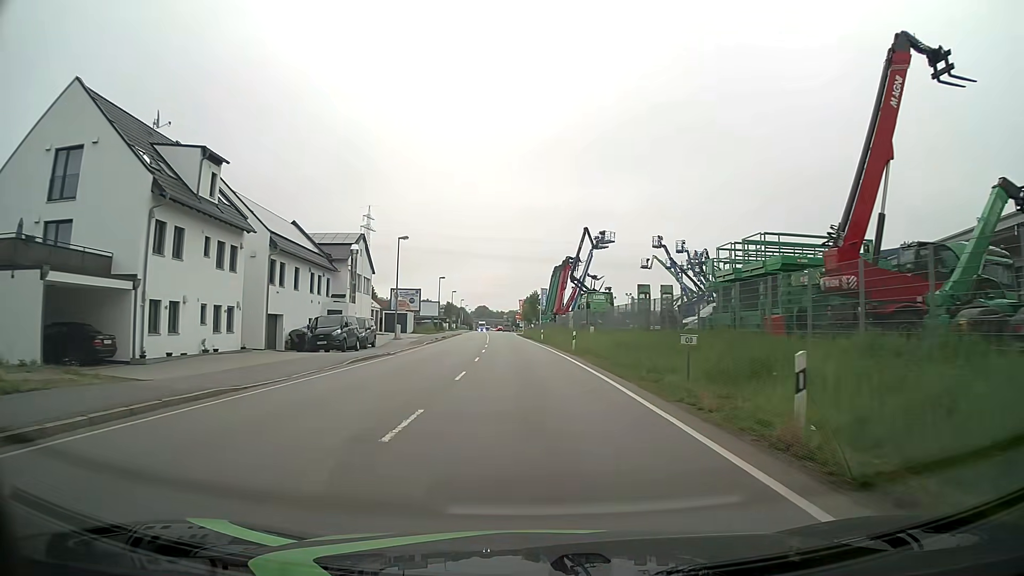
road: primary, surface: asphalt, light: Day
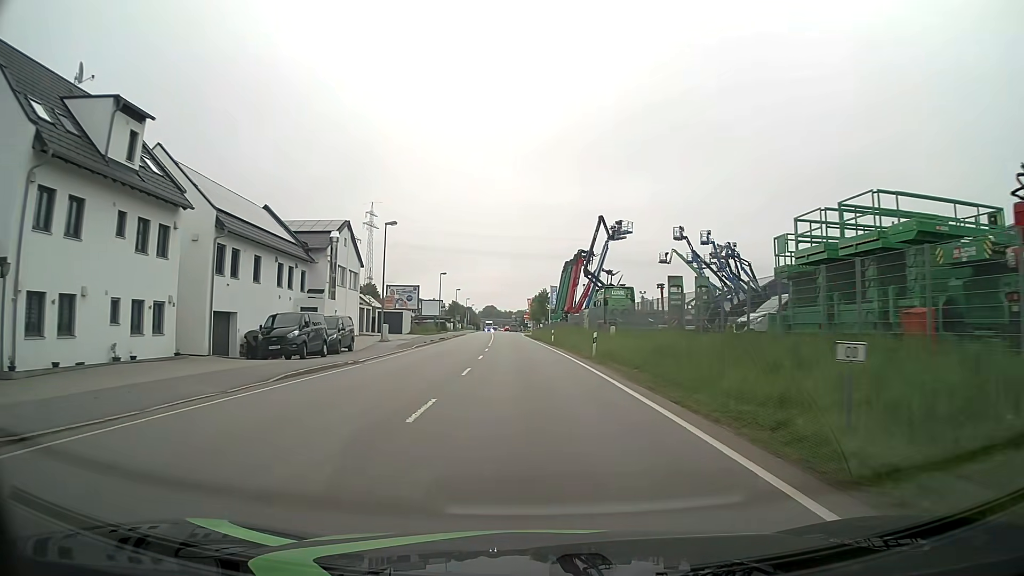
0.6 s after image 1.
(-0.1, +7.6) m; -1°
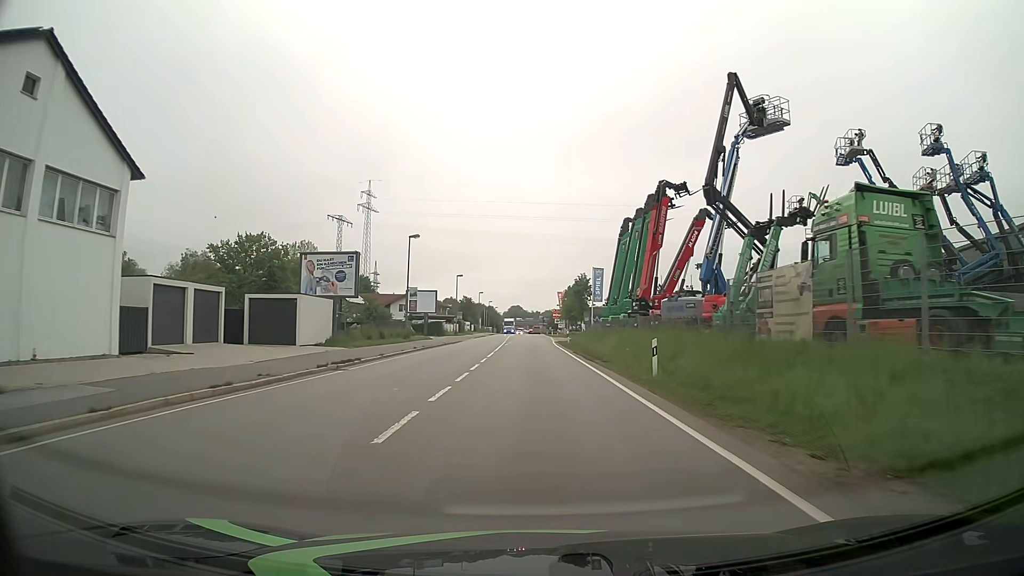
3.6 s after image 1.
(-0.7, +38.0) m; -2°
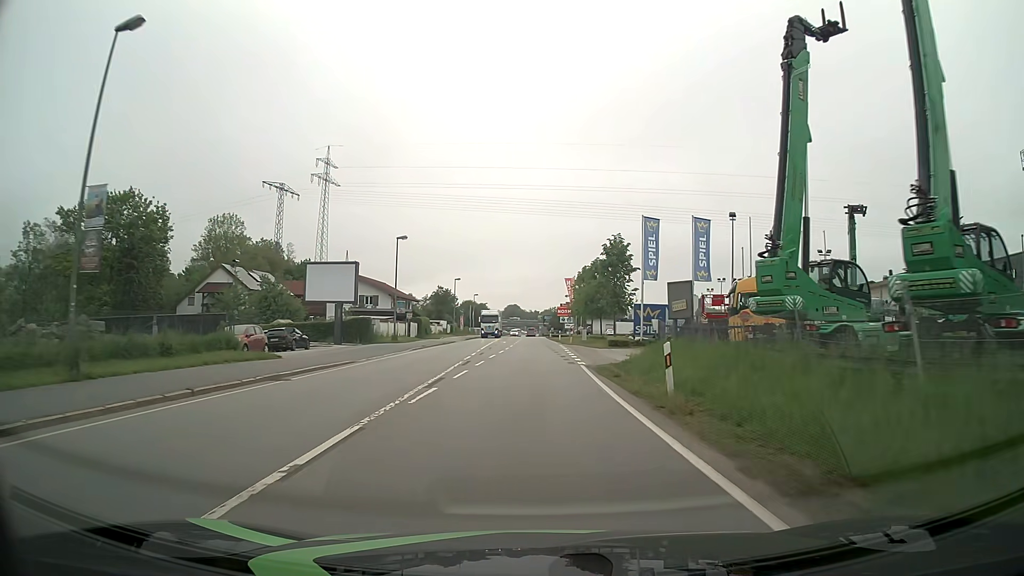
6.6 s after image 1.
(-0.1, +38.1) m; -1°
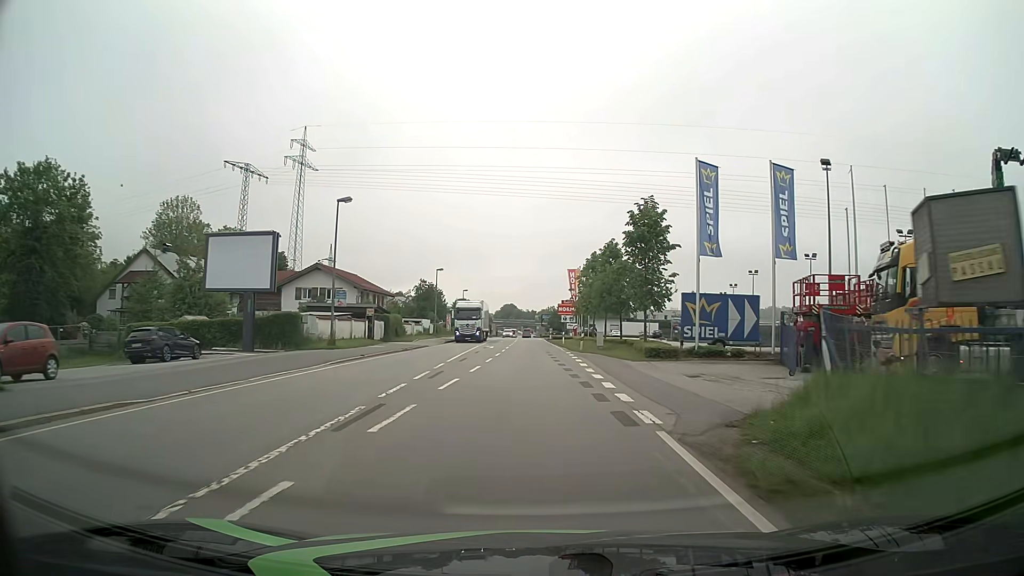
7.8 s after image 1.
(+0.2, +15.2) m; 0°
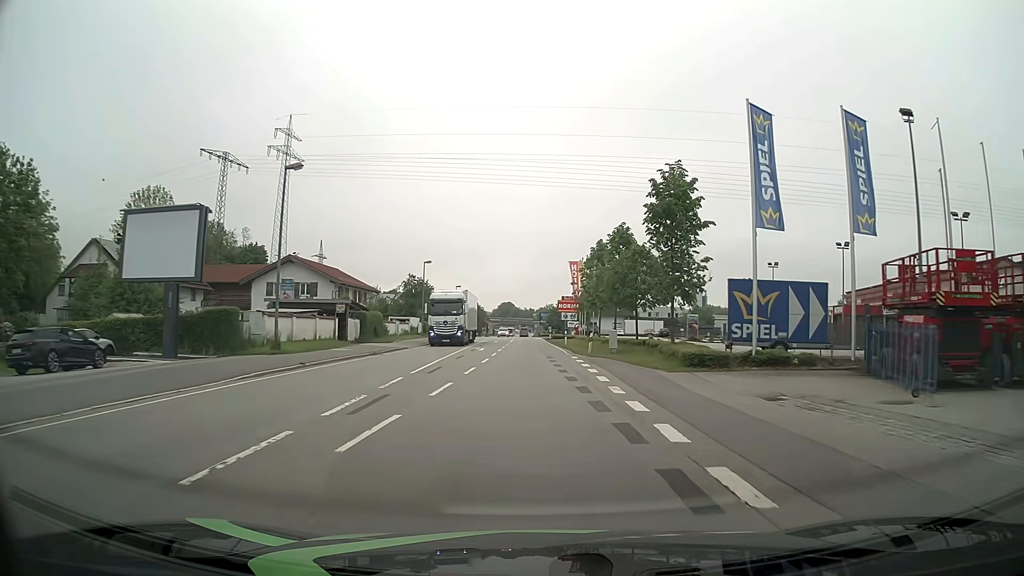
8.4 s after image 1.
(+0.1, +7.6) m; 0°
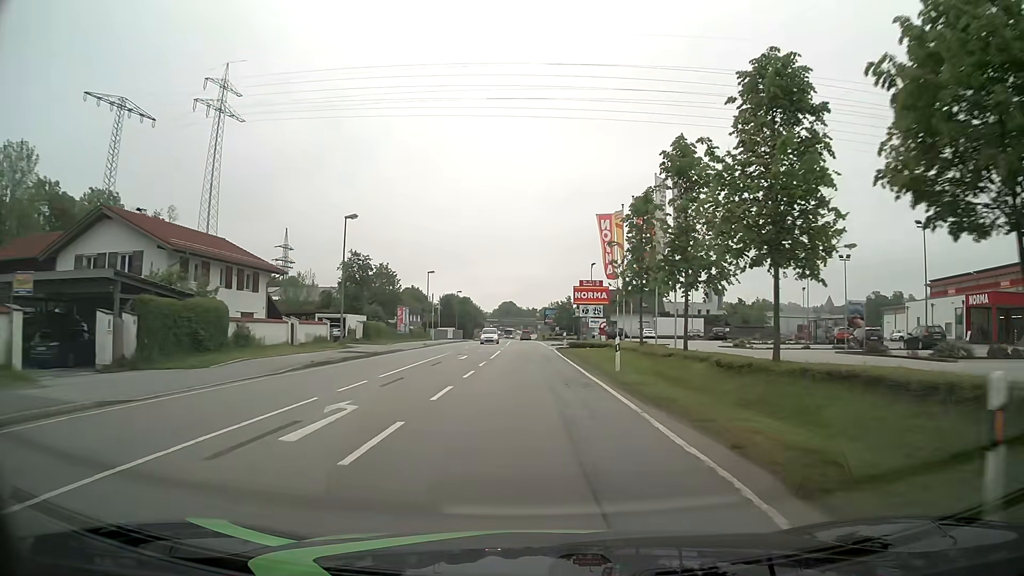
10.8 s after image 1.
(+0.2, +30.5) m; 0°
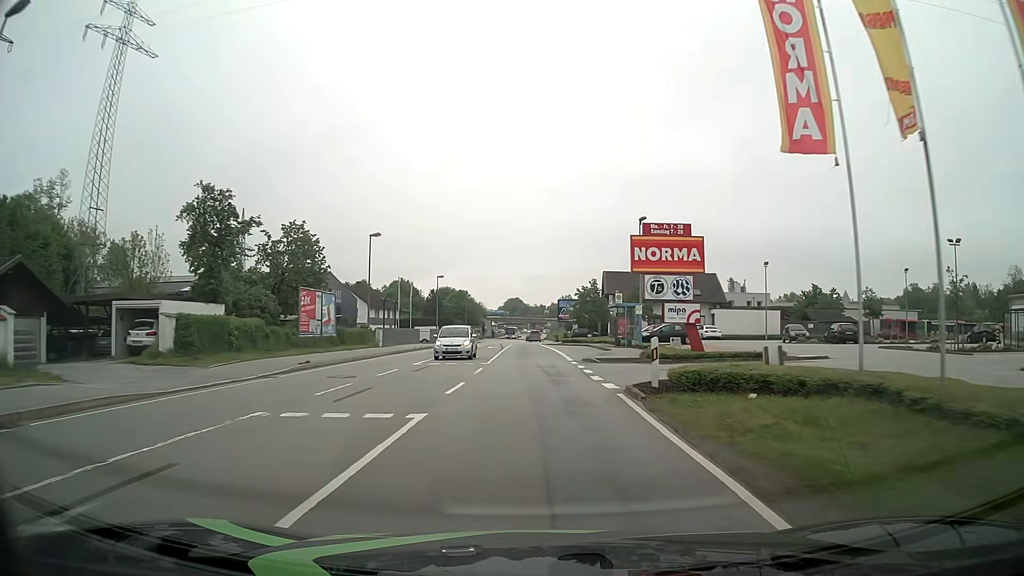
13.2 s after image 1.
(-0.2, +30.6) m; -1°
(0, +10) (0, +20) (0, +30) (0, +40) (-1, +50) (-1, +60) (-1, +70) (-1, +80) (-1, +90) (-1, +100) m
